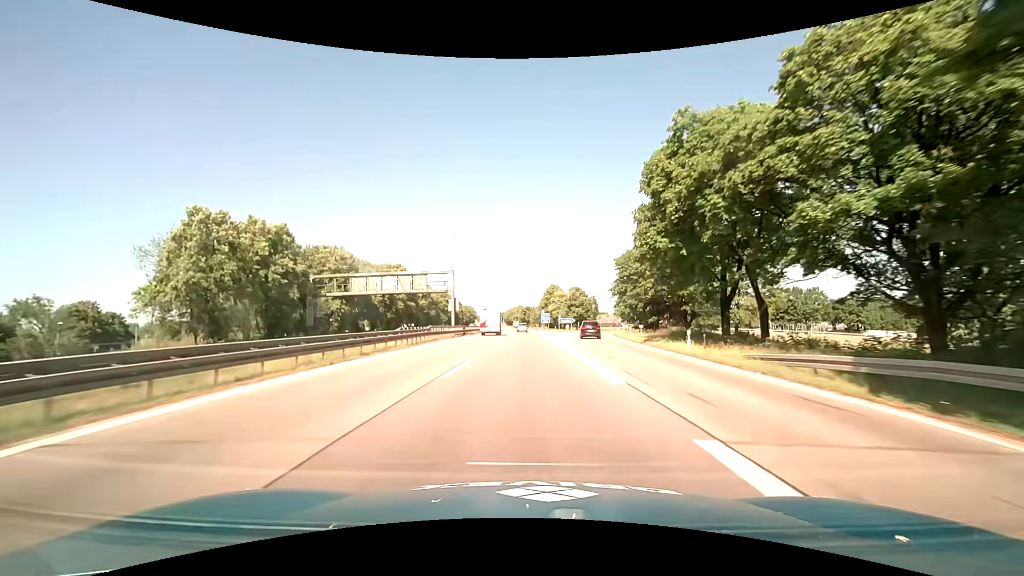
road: motorway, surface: asphalt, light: Day
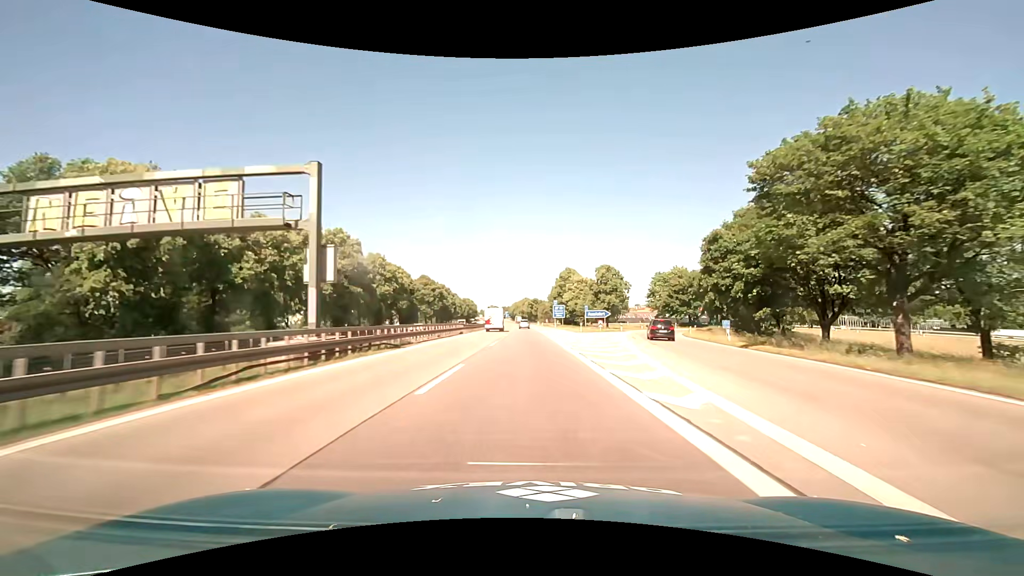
(-0.3, +39.3) m; -1°
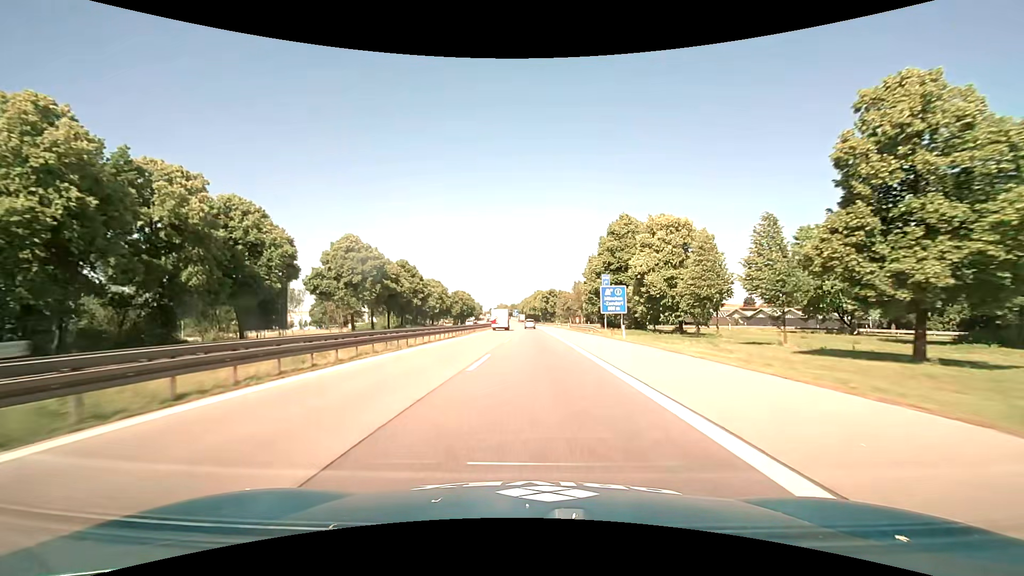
(-0.9, +67.5) m; -2°
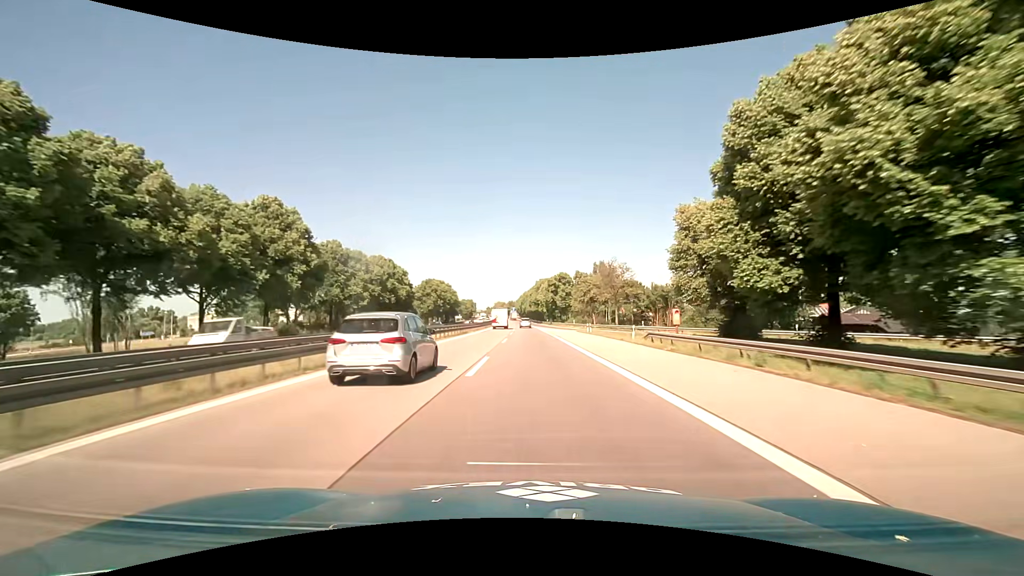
(-0.1, +55.5) m; 0°
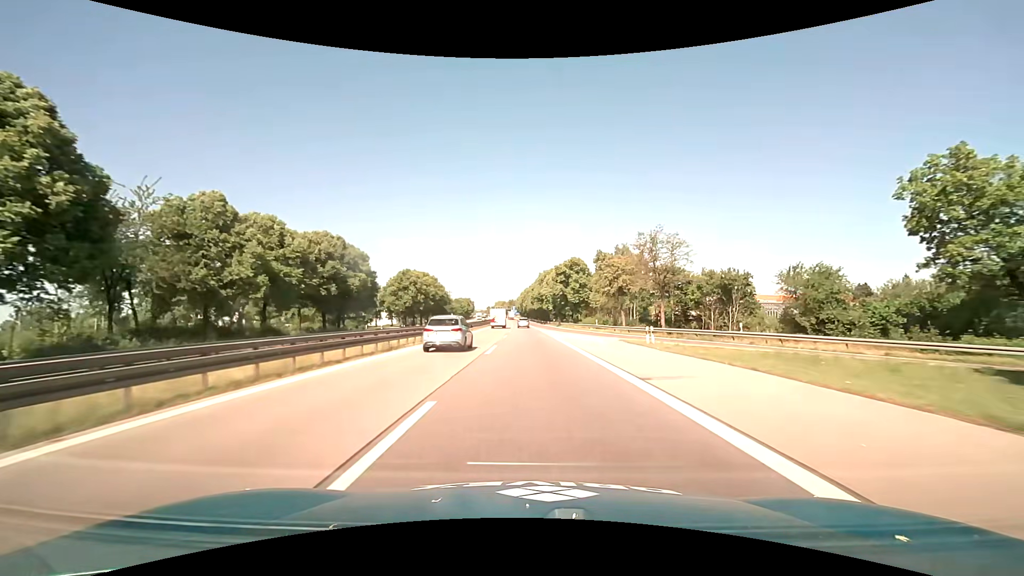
(0.0, +28.2) m; 0°
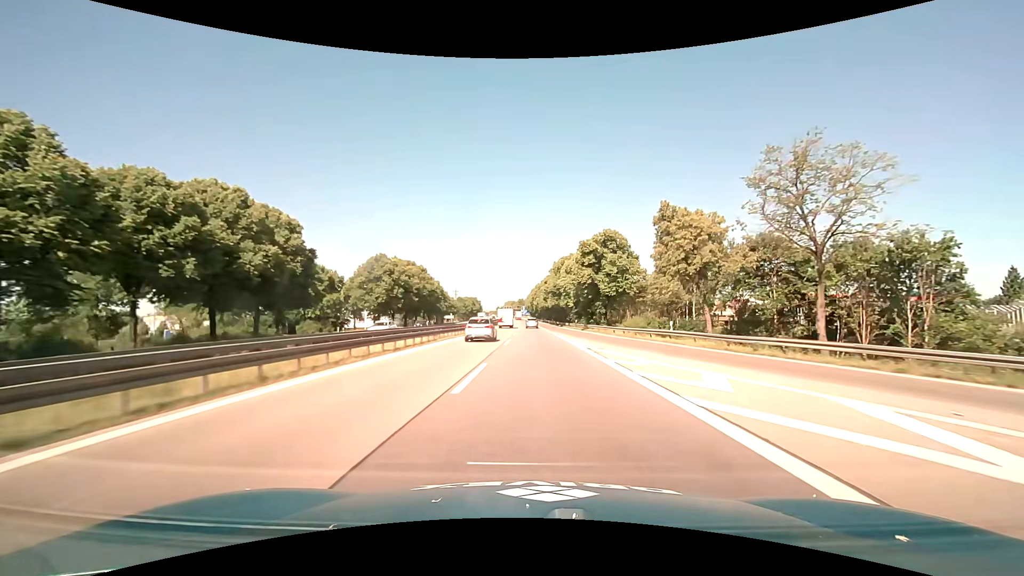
(-0.3, +28.5) m; -1°
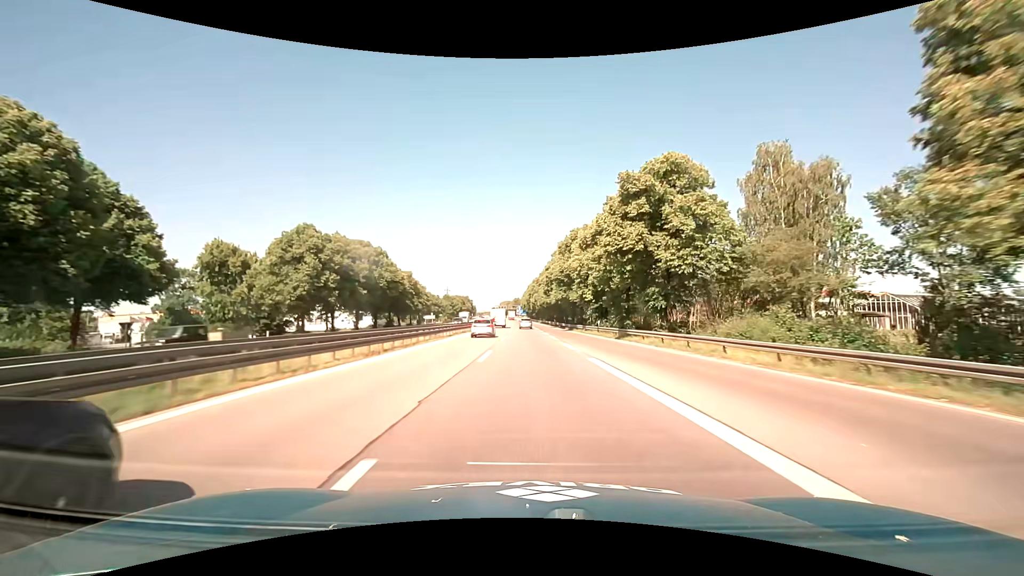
(+0.2, +28.8) m; 0°
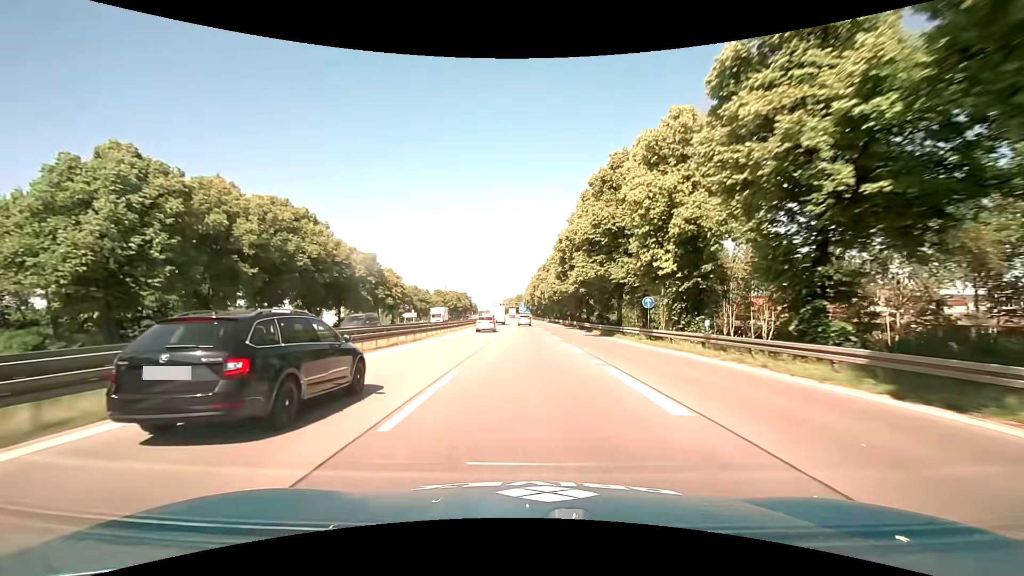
(-0.1, +28.6) m; 0°
(0, +10) (0, +20) (0, +30) (0, +40) (0, +50) (-1, +60) (-1, +70) (-1, +80) (-1, +90) (-2, +100) m
